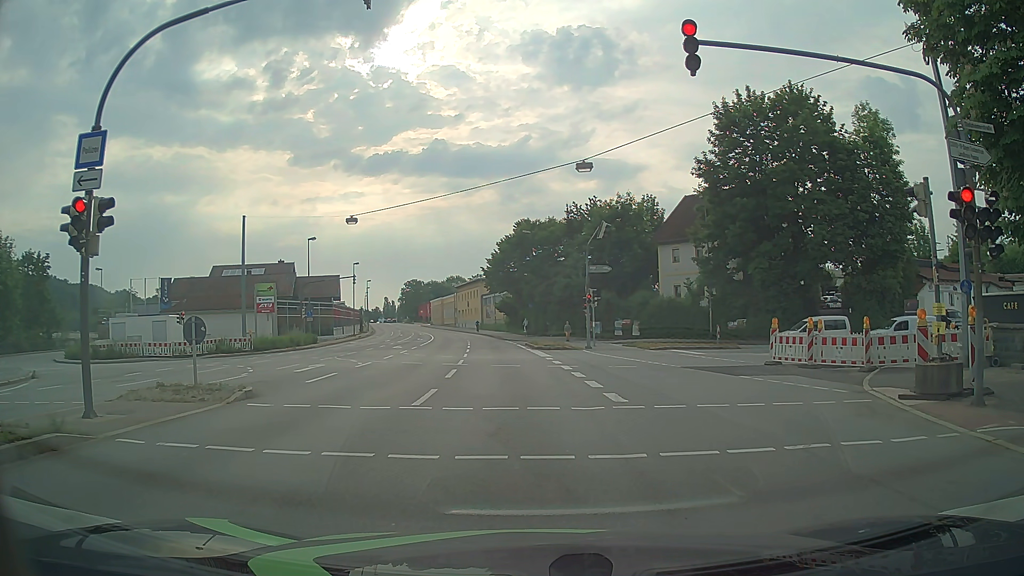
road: primary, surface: asphalt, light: Day
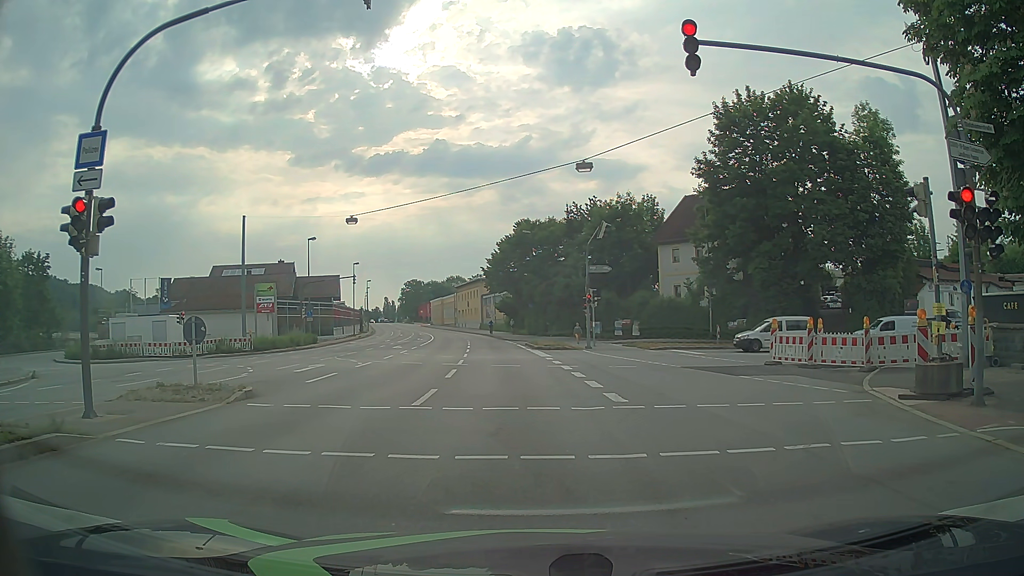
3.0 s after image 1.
(0.0, 0.0) m; 0°
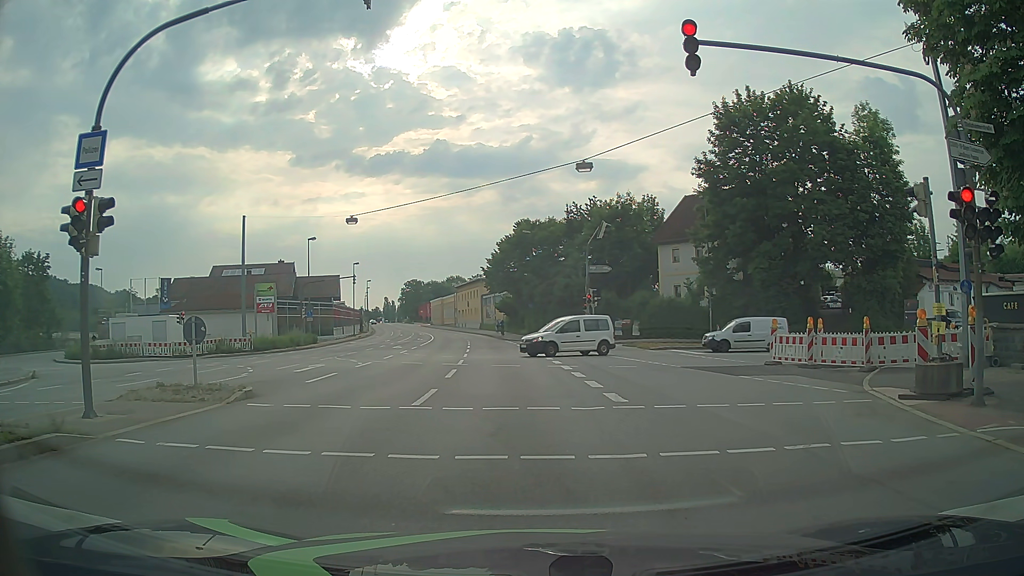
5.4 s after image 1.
(0.0, 0.0) m; 0°
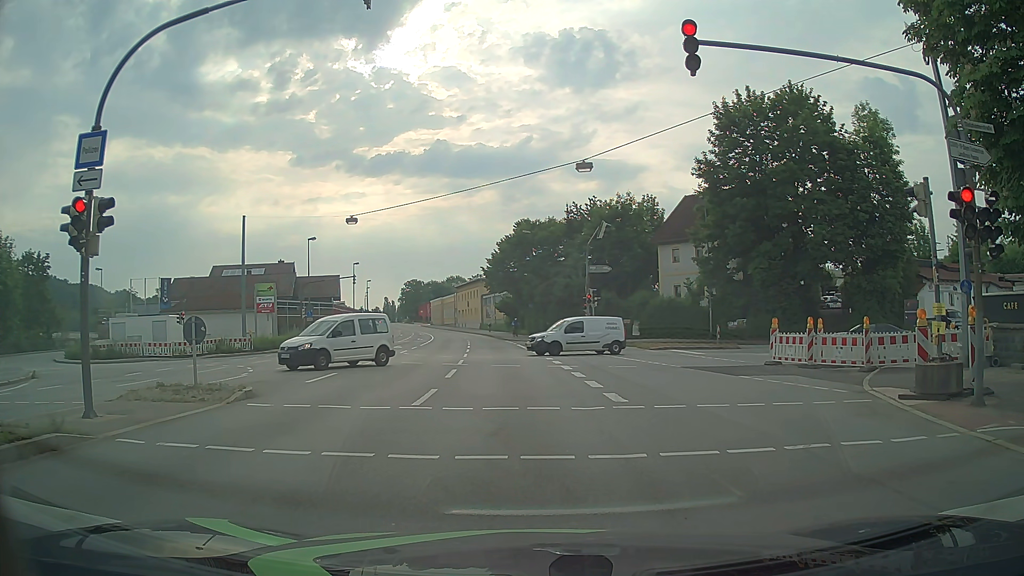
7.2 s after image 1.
(0.0, 0.0) m; 0°
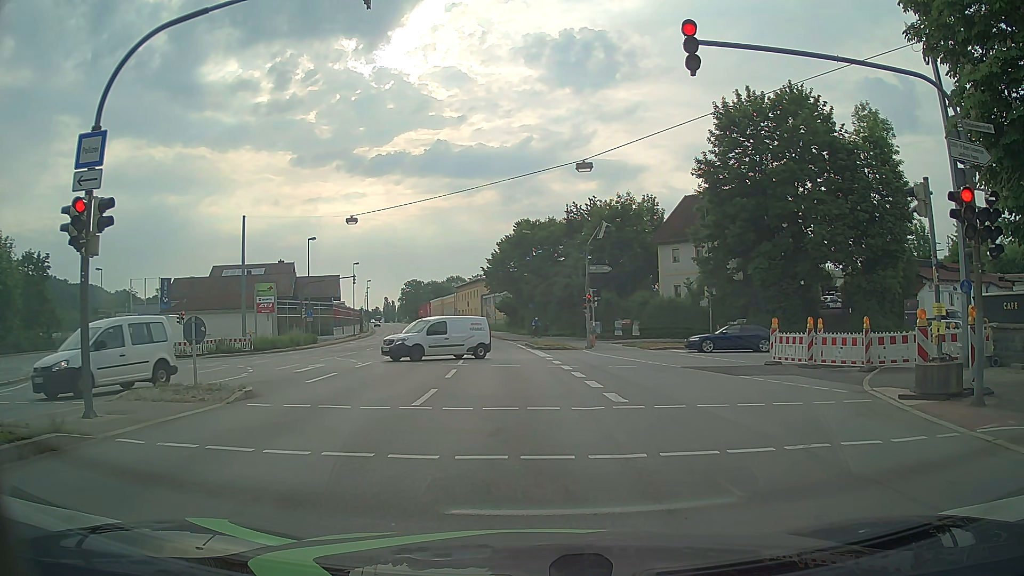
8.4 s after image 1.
(0.0, 0.0) m; 0°
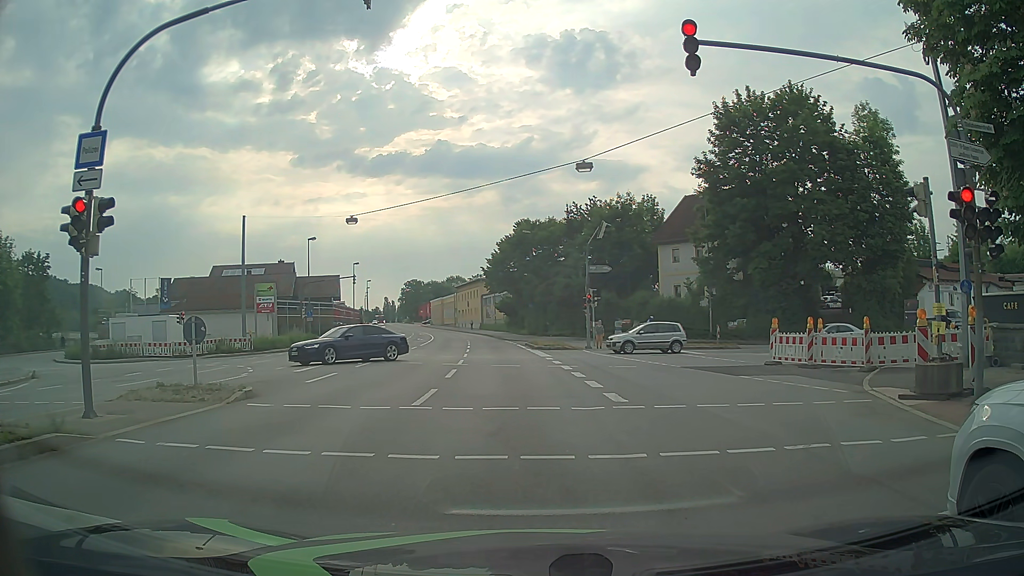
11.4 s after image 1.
(0.0, 0.0) m; 0°
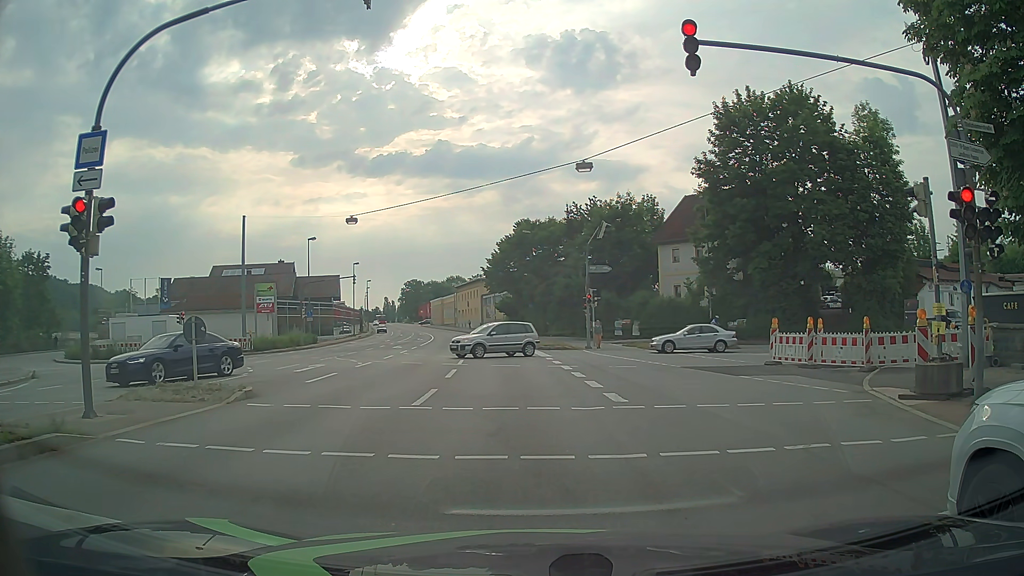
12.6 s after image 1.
(0.0, 0.0) m; 0°
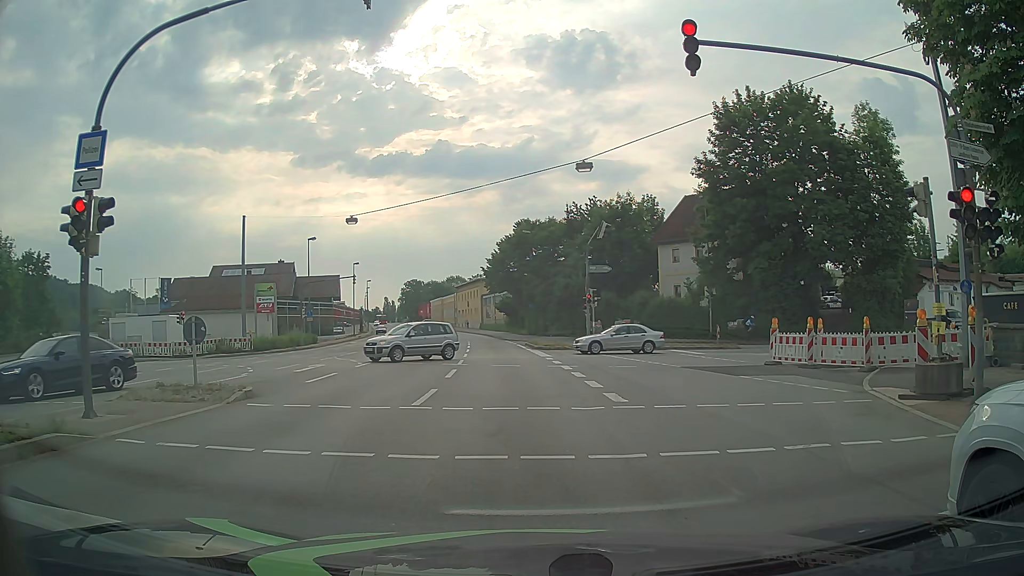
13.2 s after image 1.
(0.0, 0.0) m; 0°
(0, +10) (0, +20) (0, +30) (-1, +40) (-1, +50) (-2, +60) (-3, +70) (-4, +80) (-6, +90) (-7, +100) m
